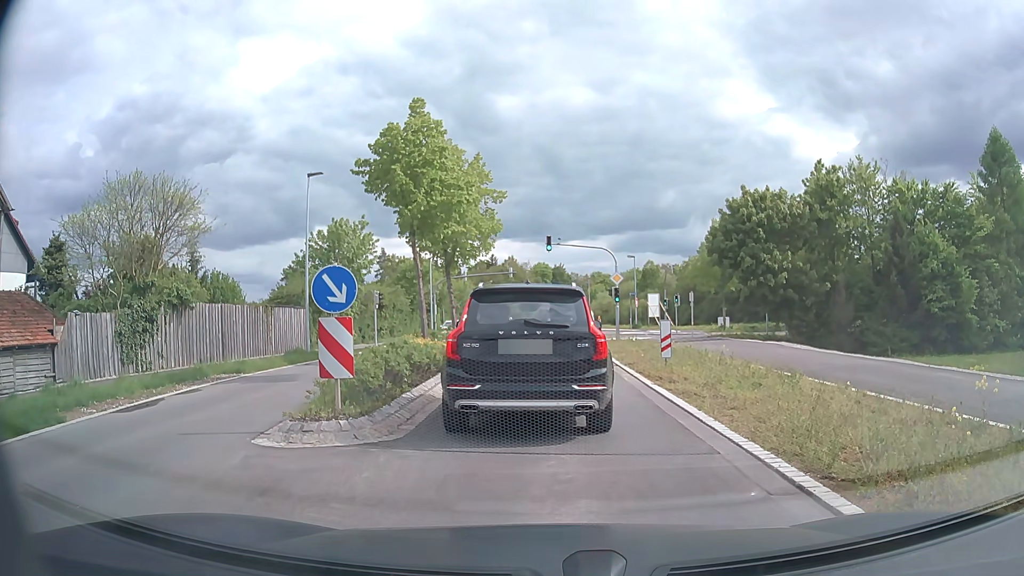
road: secondary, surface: asphalt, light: Day
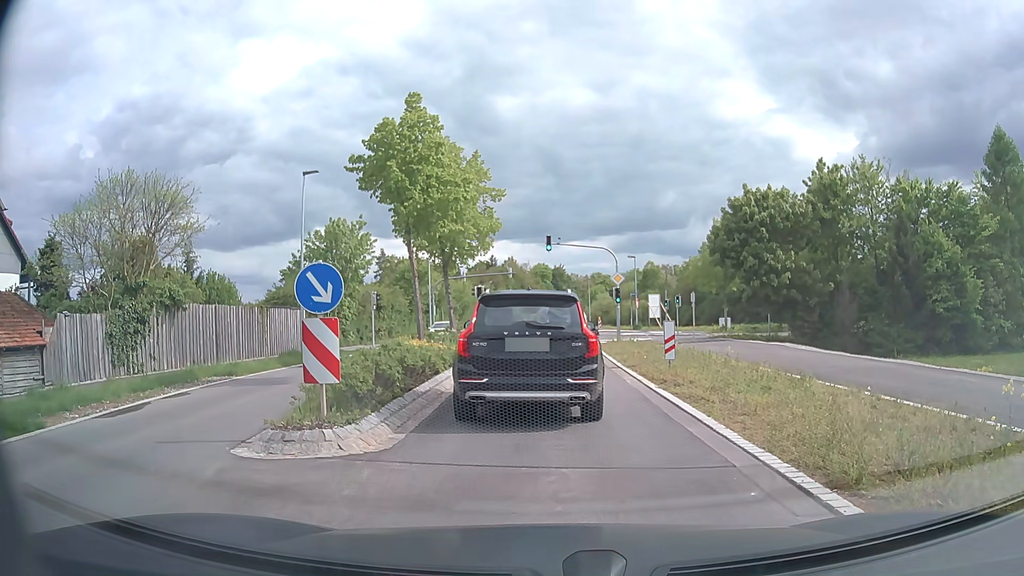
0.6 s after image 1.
(0.0, +0.6) m; 0°
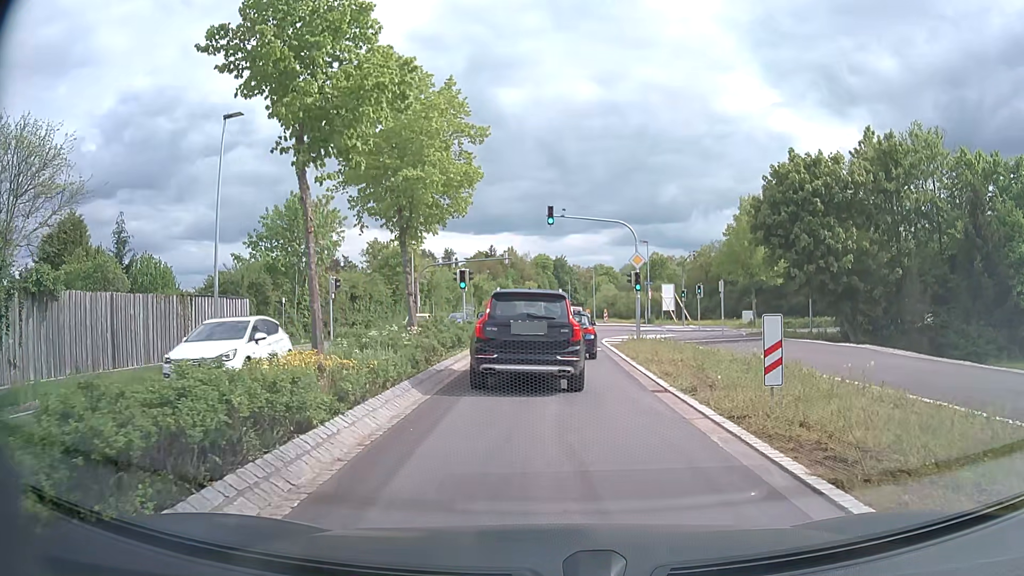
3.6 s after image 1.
(+0.1, +8.4) m; +2°
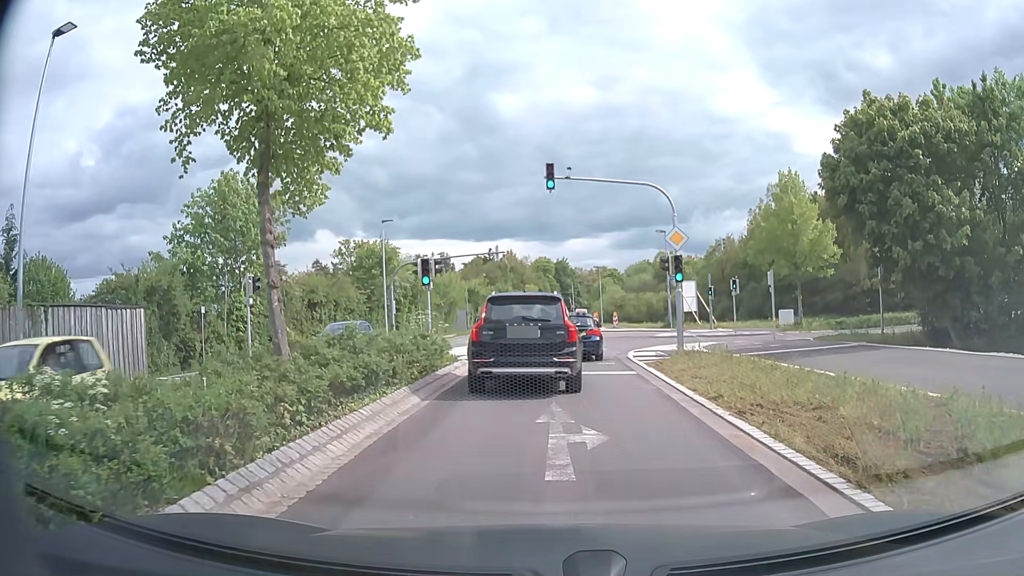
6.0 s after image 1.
(-0.1, +9.5) m; -1°
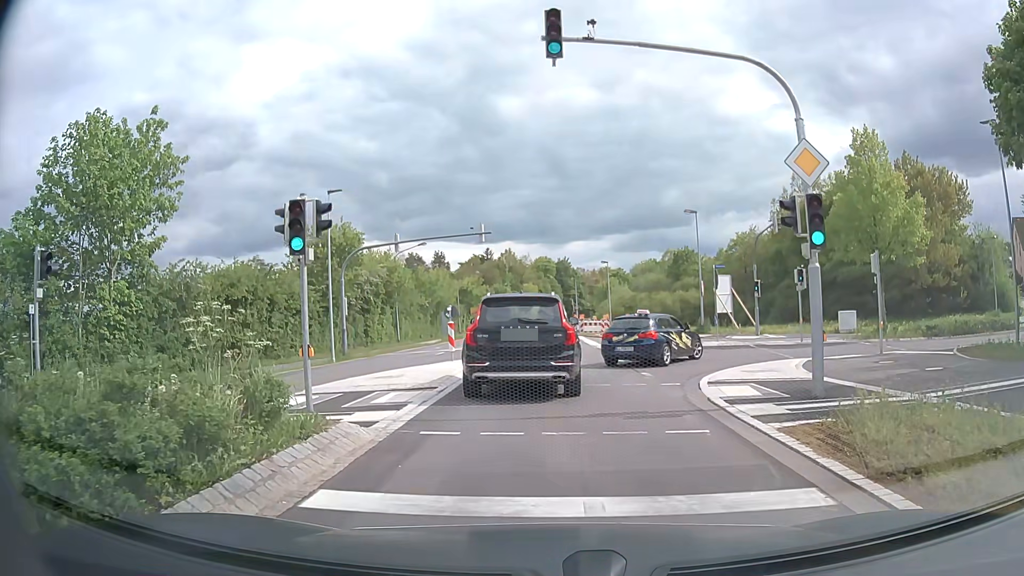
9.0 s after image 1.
(0.0, +11.2) m; -1°
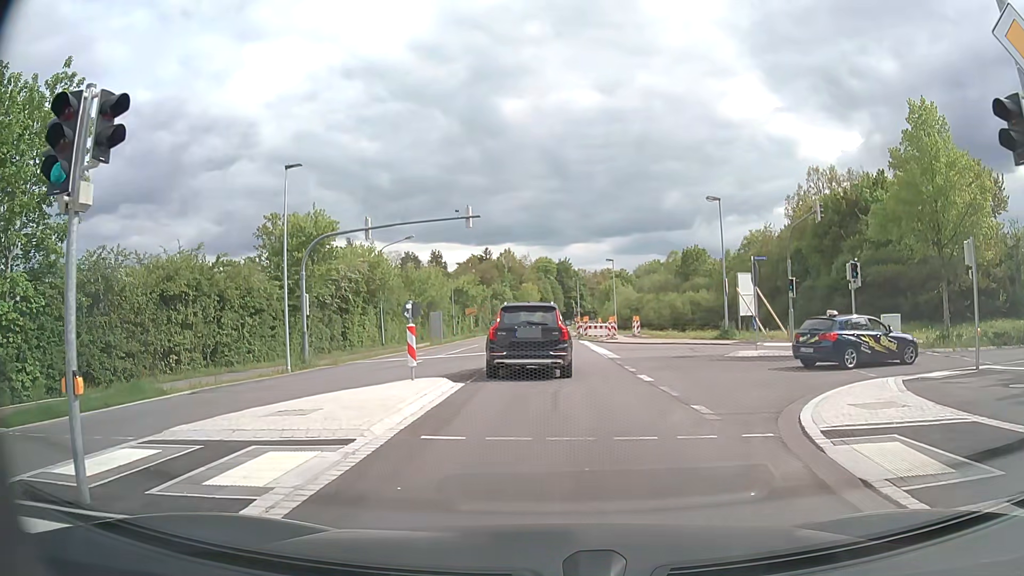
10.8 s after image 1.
(0.0, +5.8) m; 0°
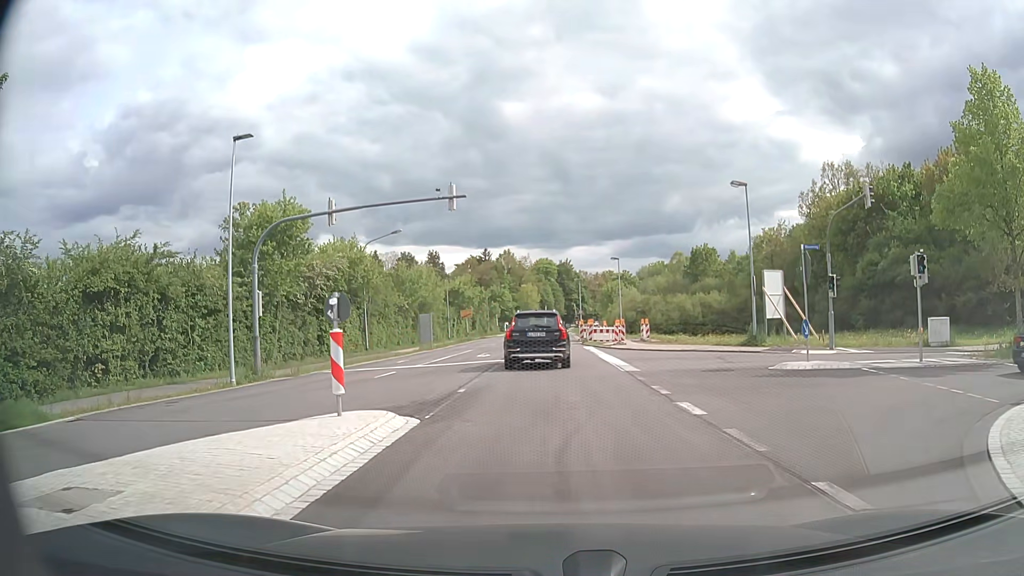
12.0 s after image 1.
(0.0, +5.2) m; +1°
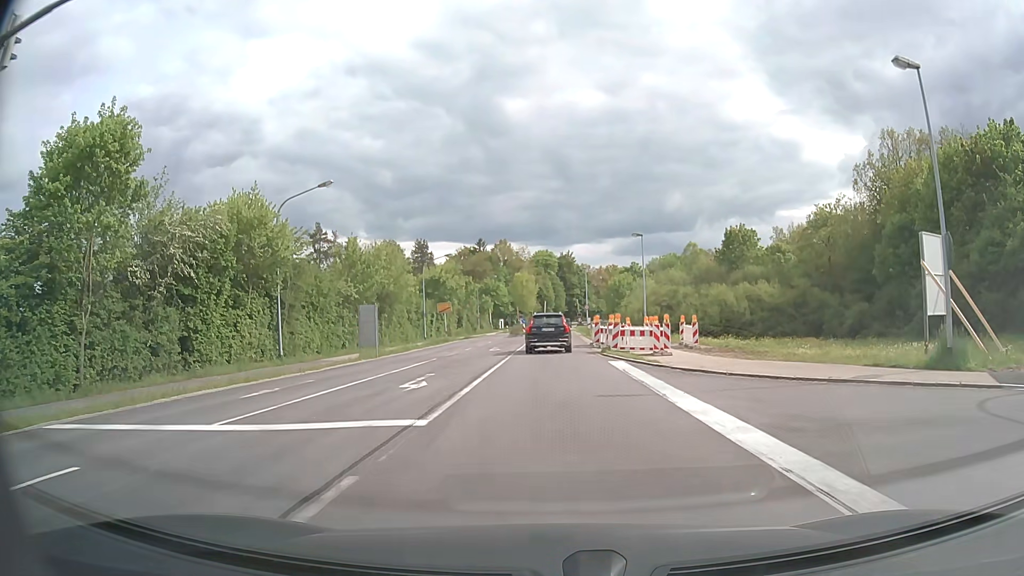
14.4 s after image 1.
(-0.1, +17.0) m; -1°
(0, +10) (0, +20) (0, +30) (0, +40) (+1, +50) (+1, +60) (+1, +70) (+2, +80) (+2, +90) (+3, +100) m
